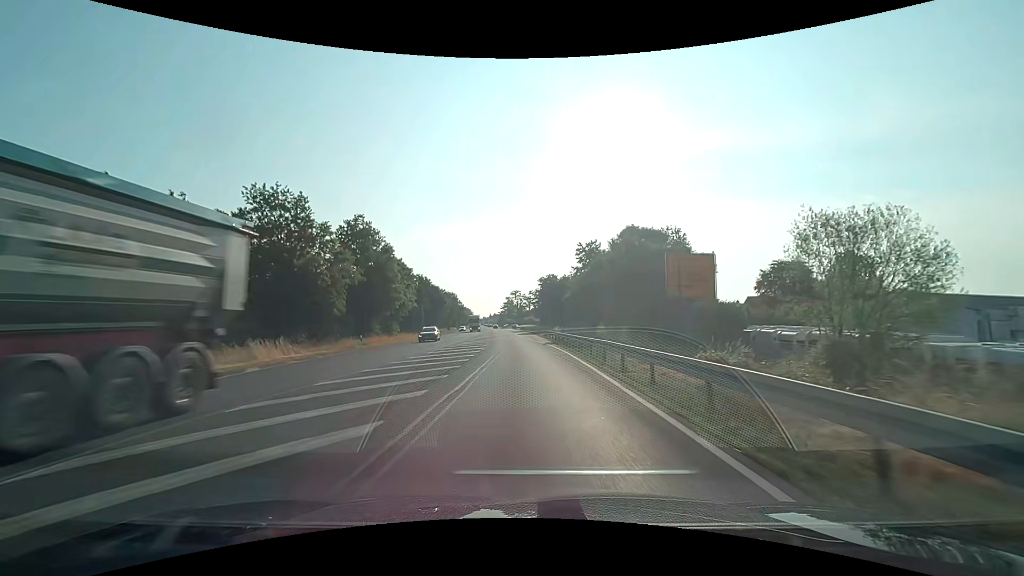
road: primary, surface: asphalt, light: Day
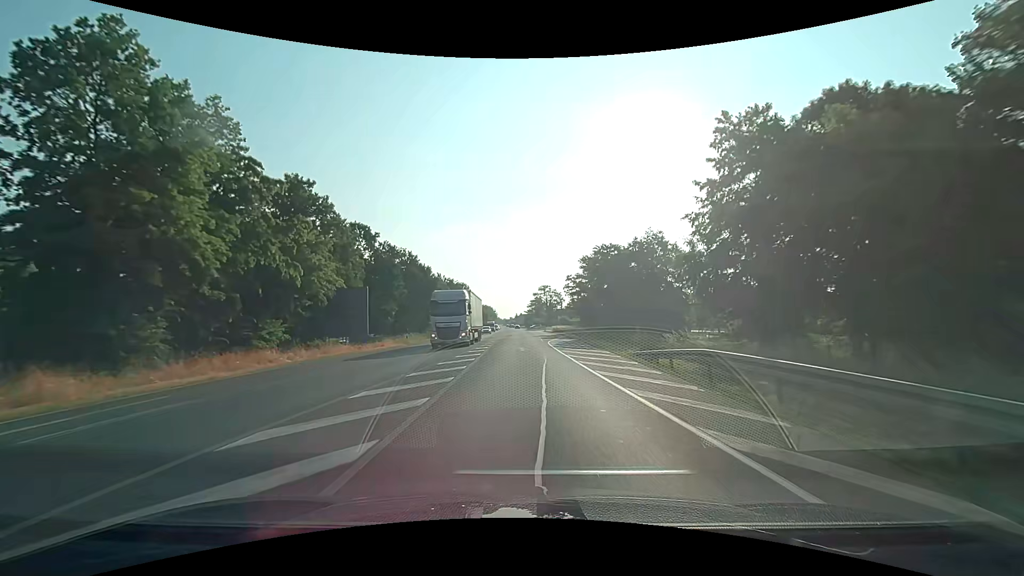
(-1.3, +42.9) m; -3°
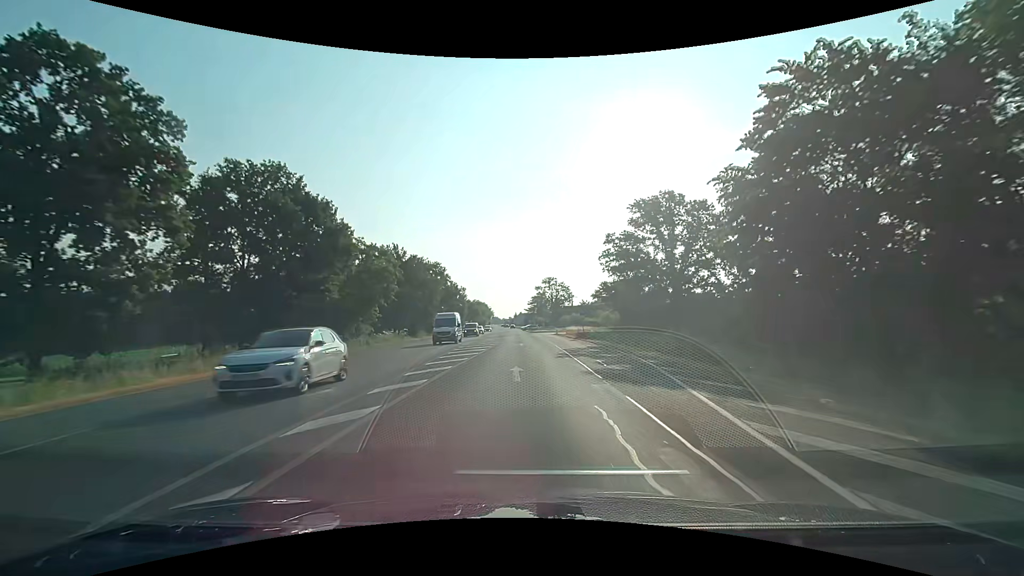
(-0.1, +42.9) m; 0°
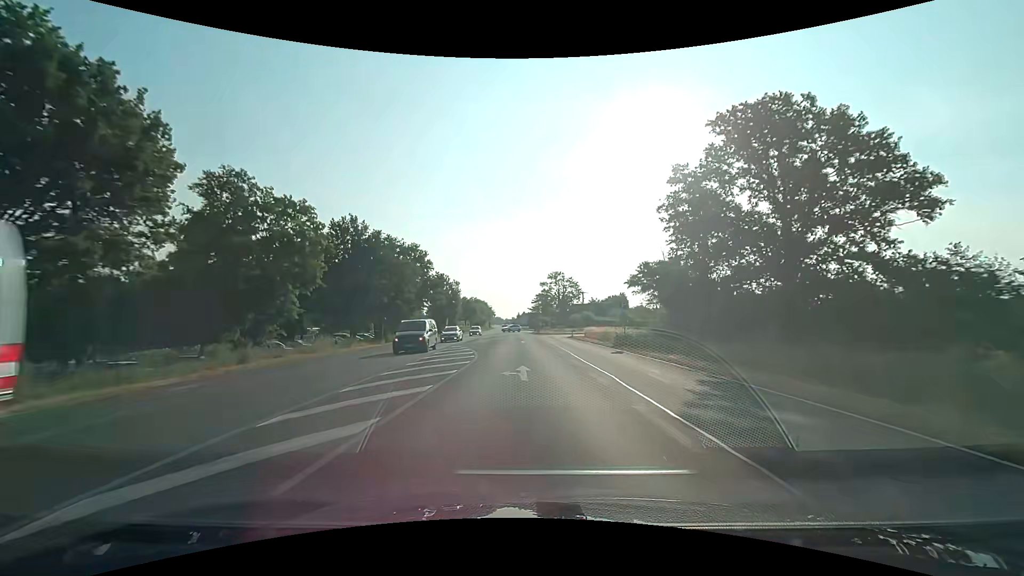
(-0.1, +21.4) m; 0°
(0, +10) (0, +20) (0, +30) (0, +40) (0, +50) (0, +60) (0, +70) (-1, +80) (-1, +90) (-1, +100) m
